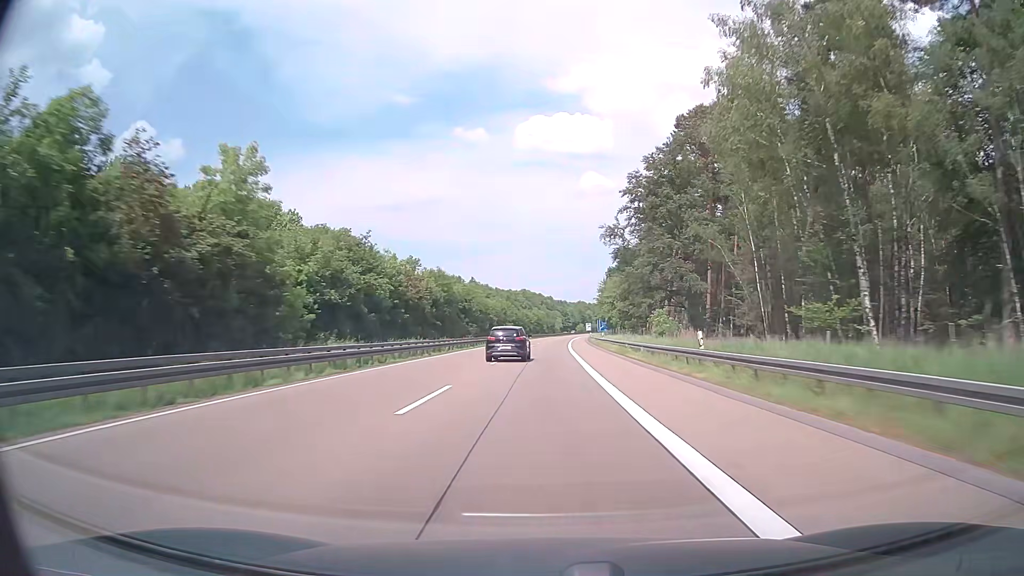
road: motorway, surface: asphalt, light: Day
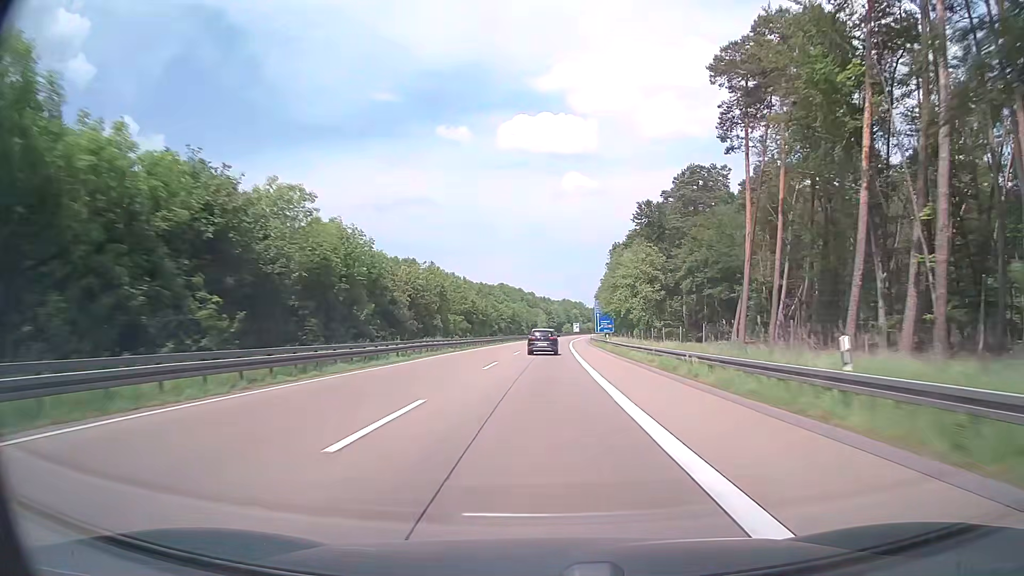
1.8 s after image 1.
(+0.7, +57.0) m; +1°
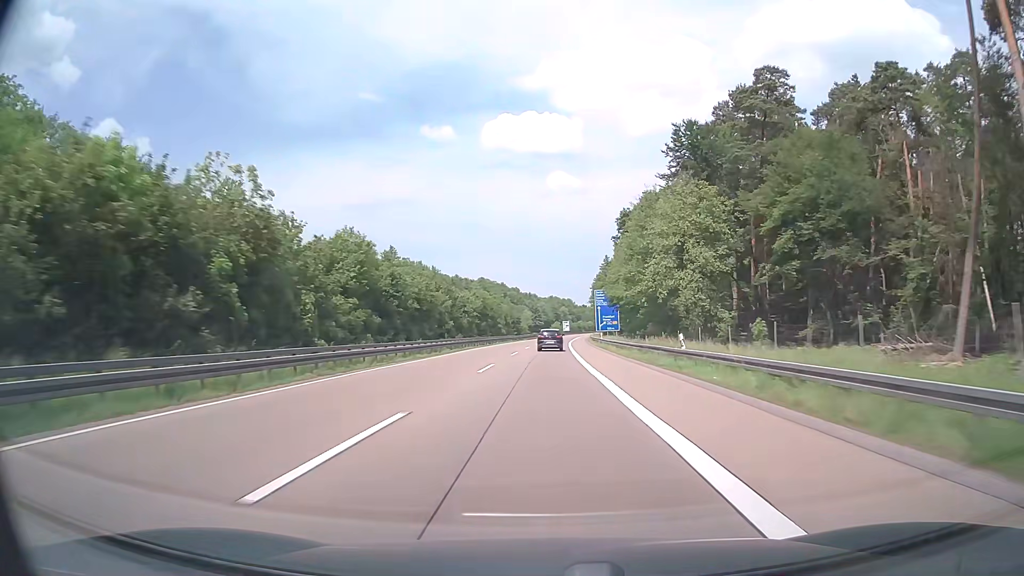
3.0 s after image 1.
(+0.4, +38.1) m; +1°
(0, +10) (0, +20) (0, +30) (0, +40) (+1, +50) (+1, +60) (+1, +70) (+1, +80) (+2, +90) (+2, +100) m
